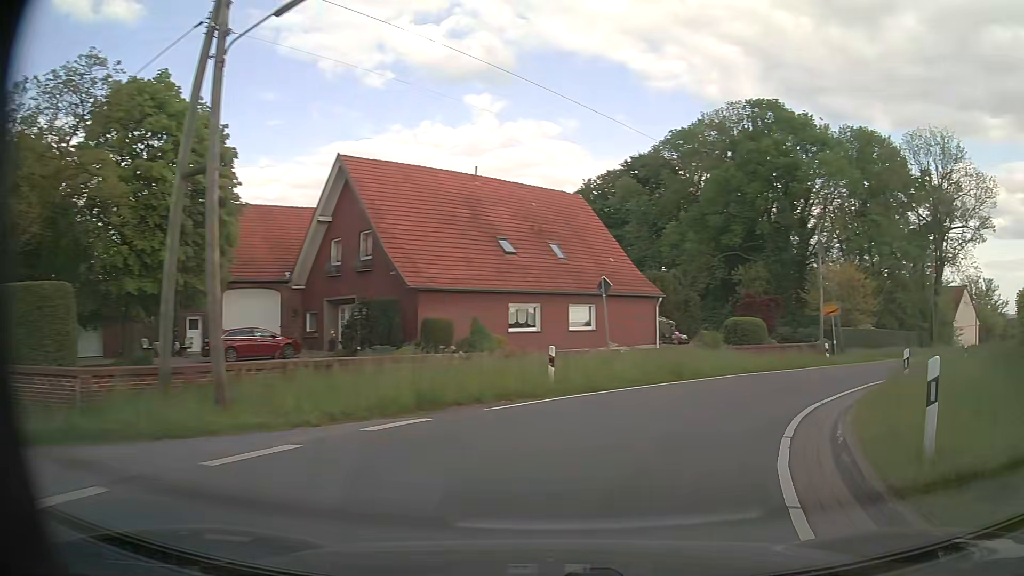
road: tertiary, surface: asphalt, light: Day
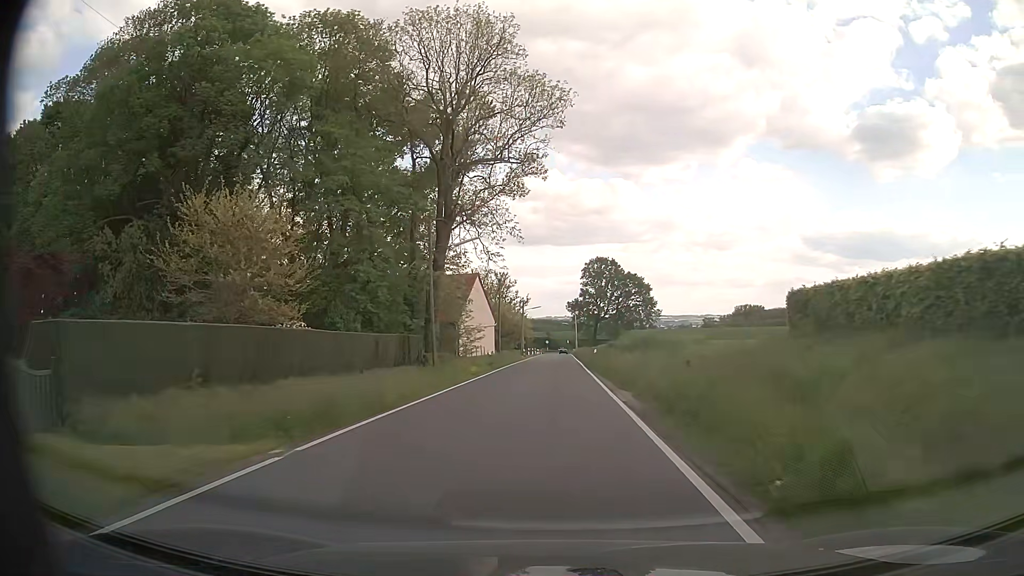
(+17.2, +28.6) m; +45°
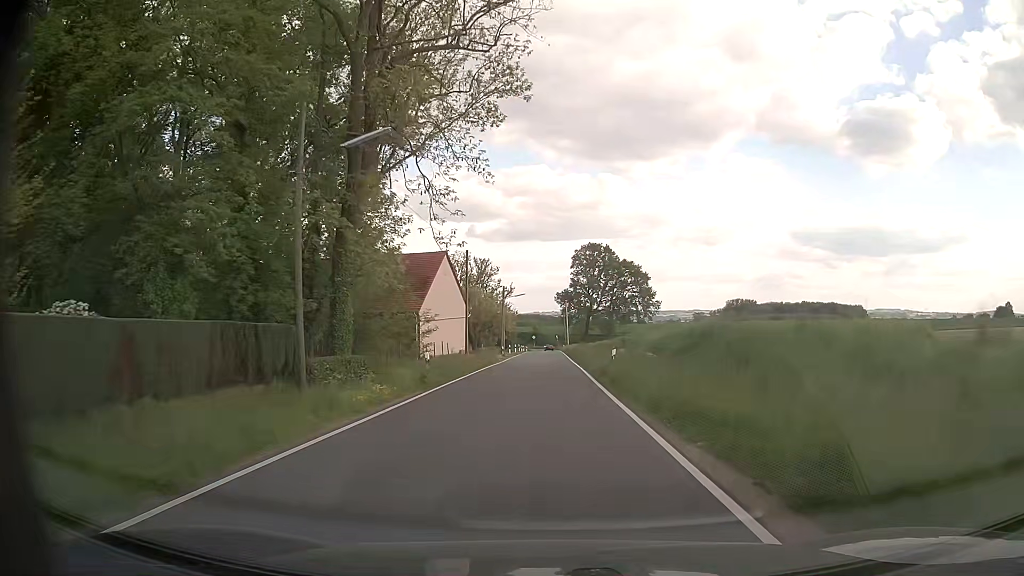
(+0.2, +18.1) m; +1°
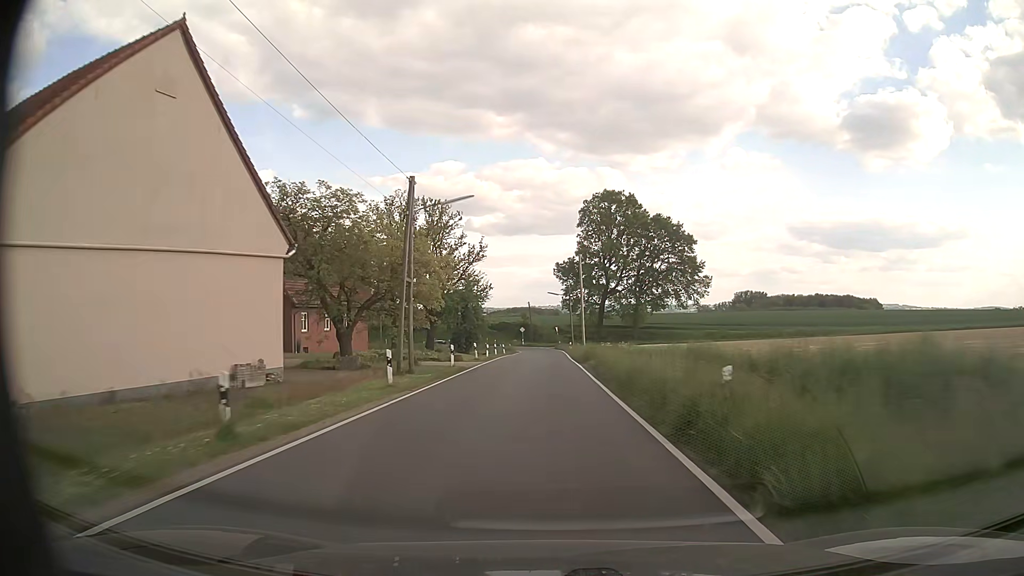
(+0.2, +53.7) m; 0°
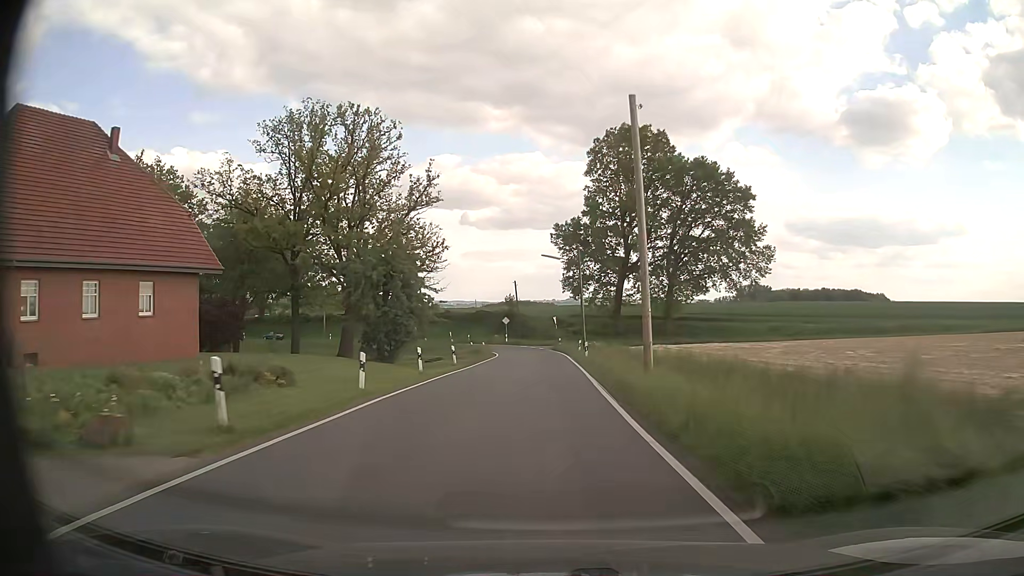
(0.0, +32.6) m; 0°
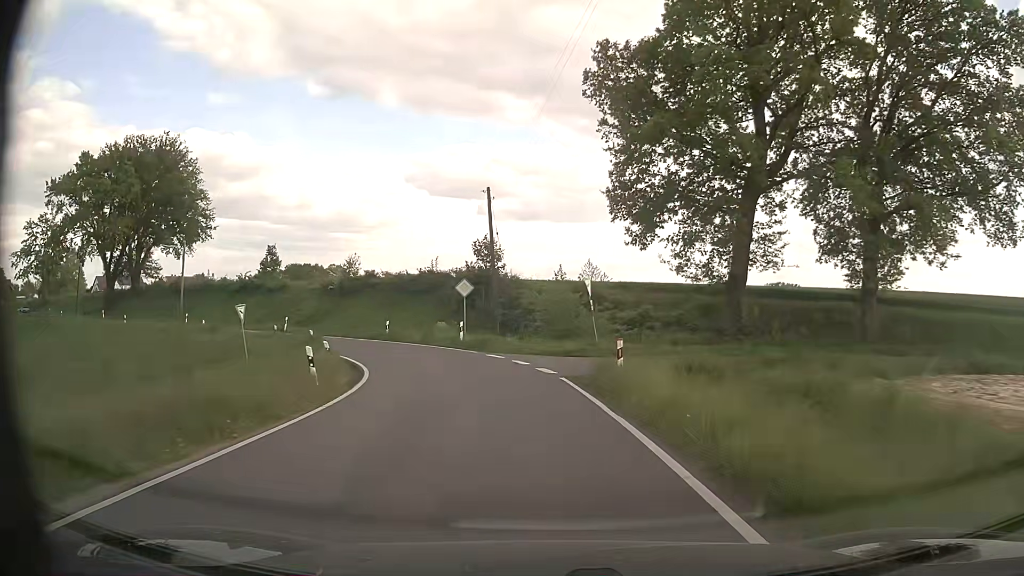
(-0.3, +45.8) m; -1°
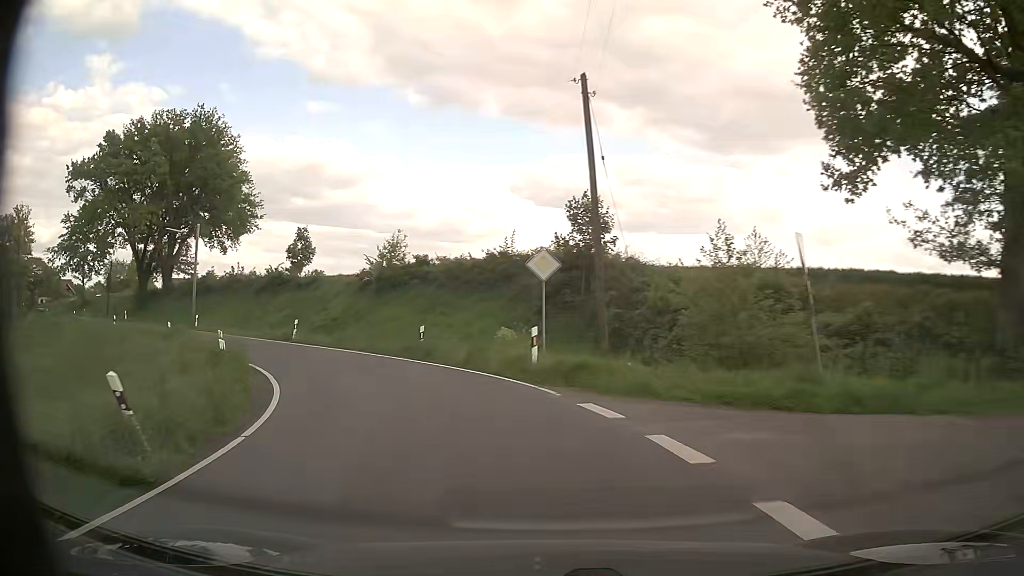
(-0.8, +14.6) m; -9°
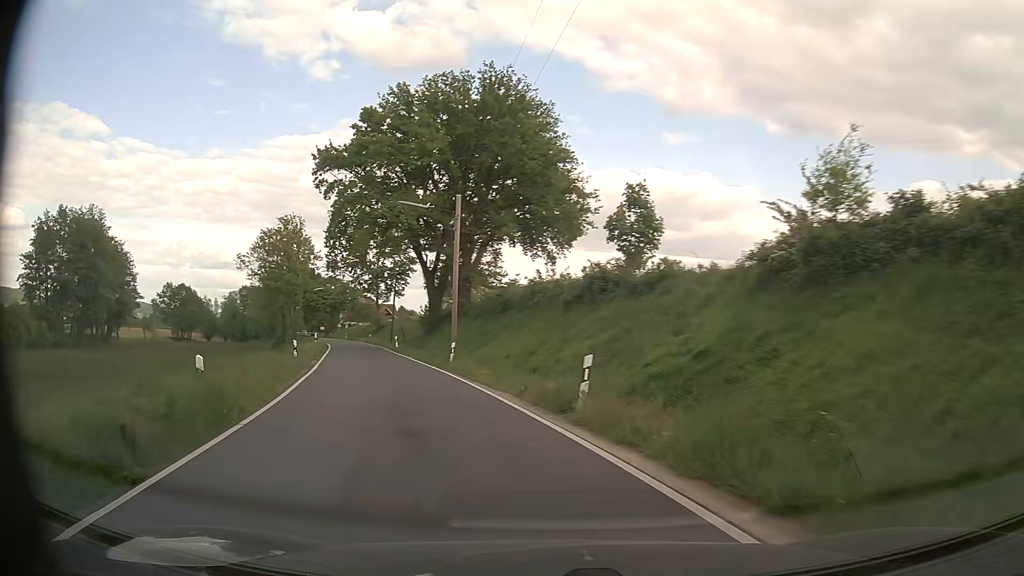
(-5.3, +20.5) m; -31°
(-1, +10) (-4, +20) (-7, +29) (-10, +39) (-13, +48) (-16, +58) (-20, +67) (-23, +76) (-27, +86) (-31, +95) m
